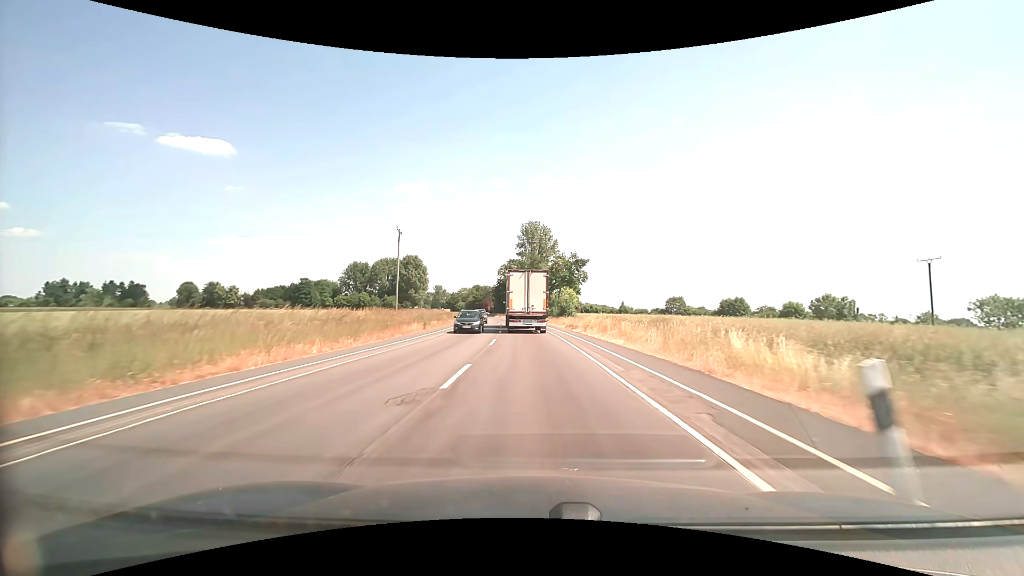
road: secondary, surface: asphalt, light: Day
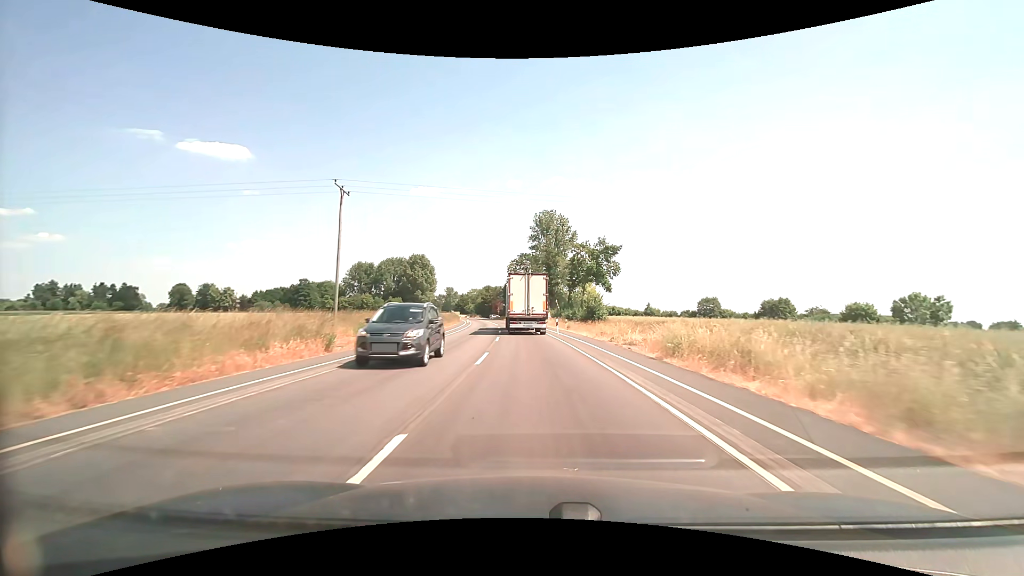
(-0.3, +19.5) m; -2°
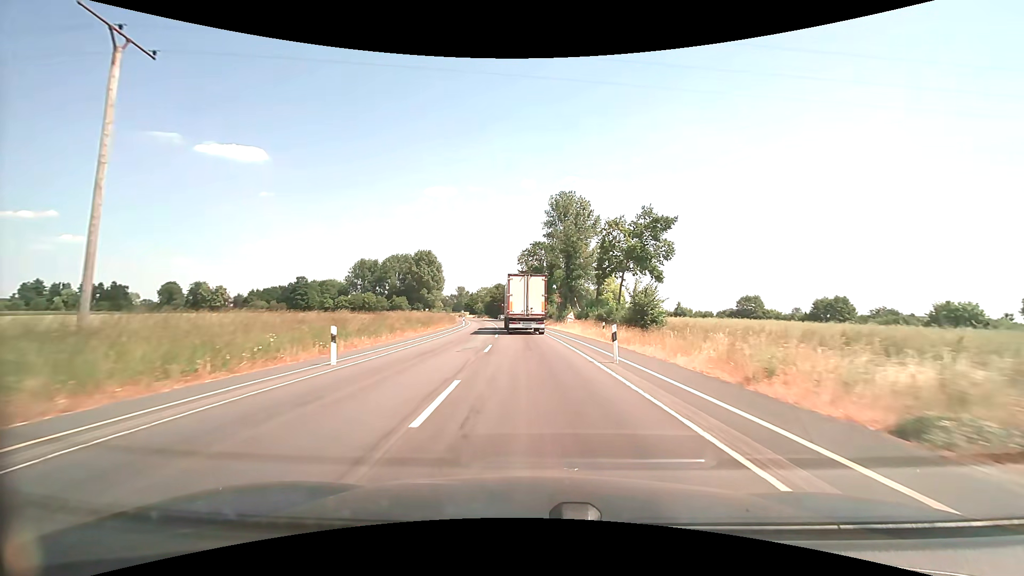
(-0.3, +19.7) m; -2°
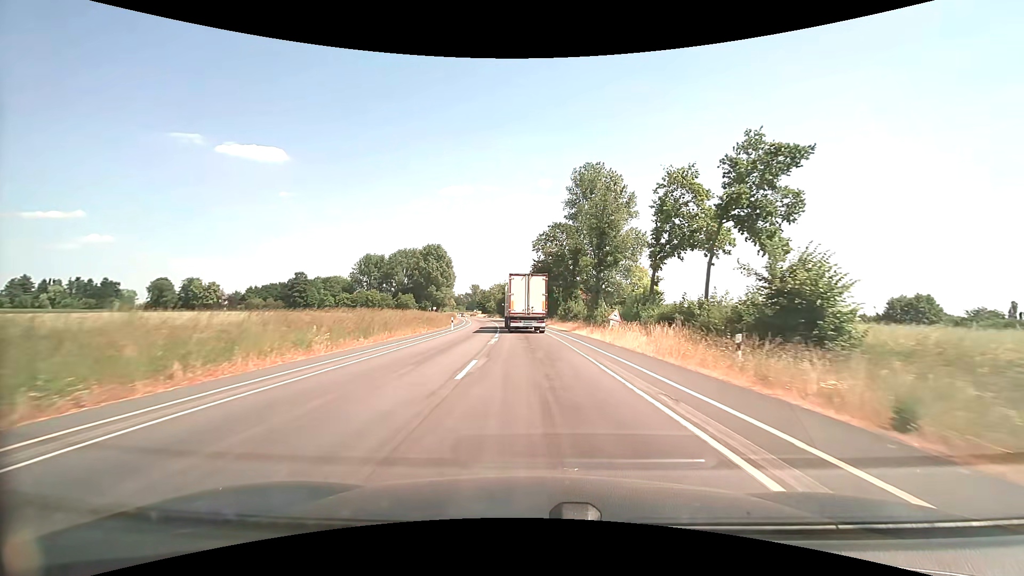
(-0.3, +19.8) m; -2°
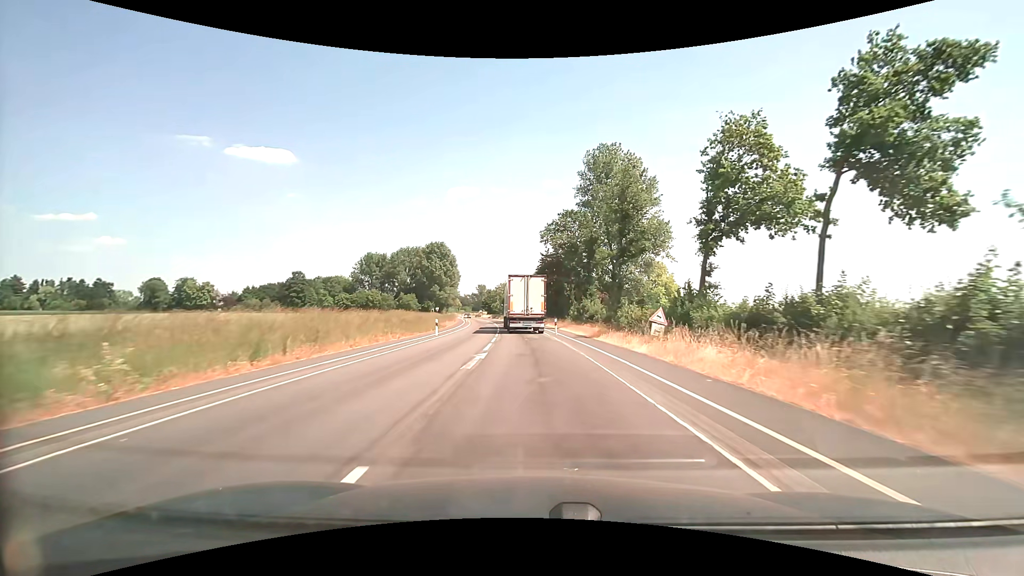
(-0.1, +10.0) m; -1°
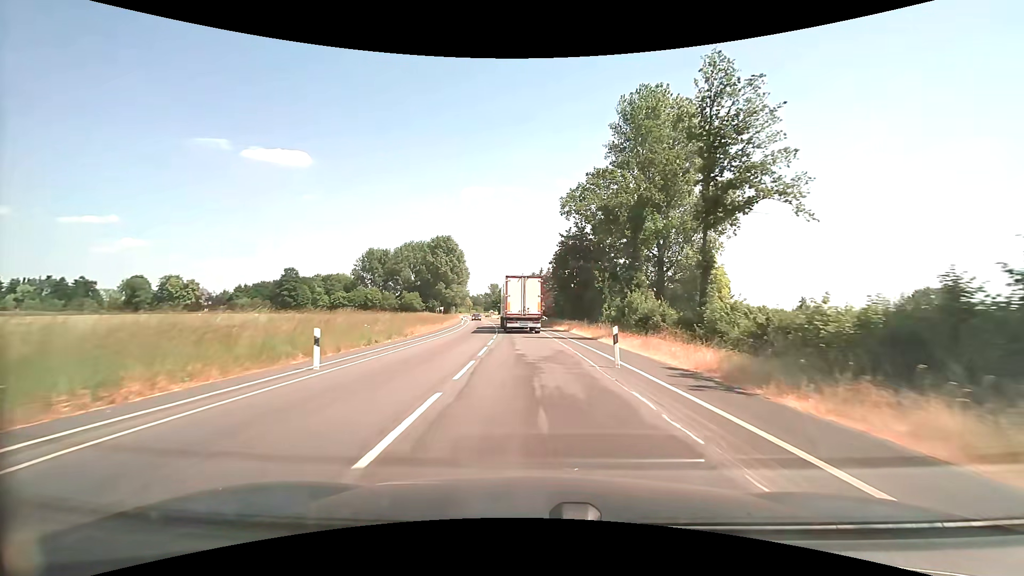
(-0.3, +20.0) m; -2°
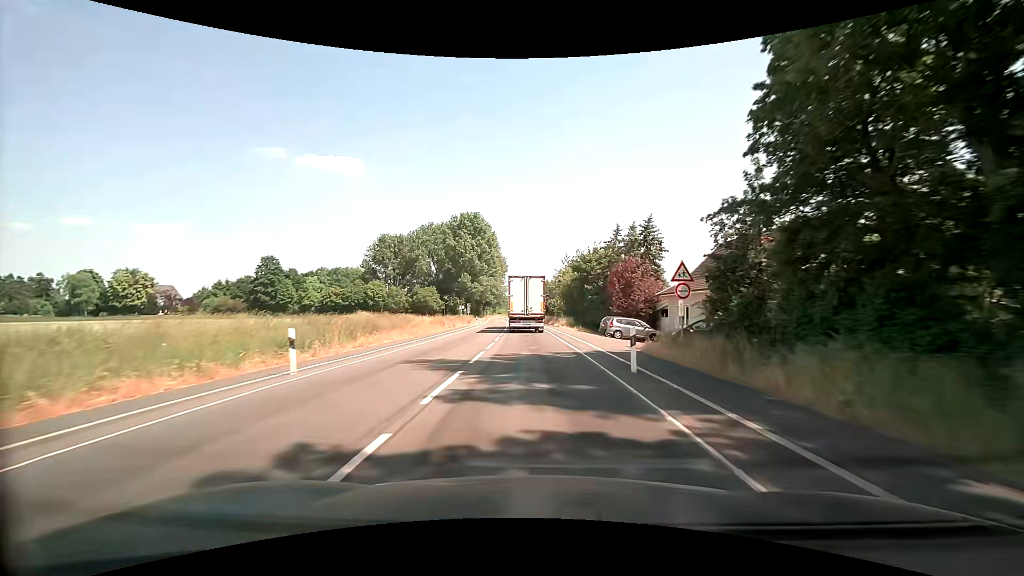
(-2.0, +51.4) m; -5°
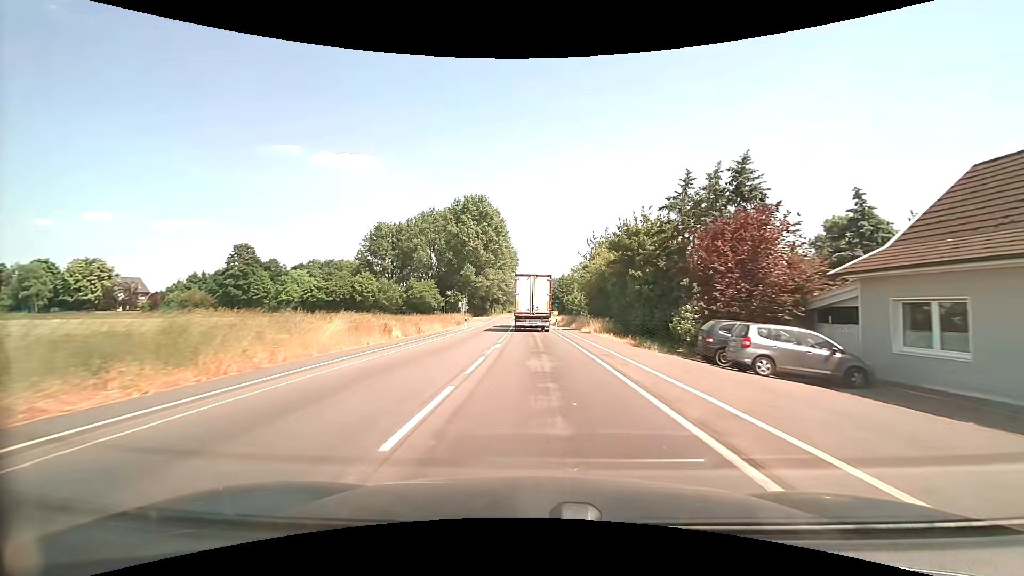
(-0.4, +20.6) m; -2°
(0, +10) (0, +20) (0, +30) (0, +40) (-1, +50) (-1, +60) (-1, +70) (-1, +80) (-2, +90) (-2, +100) m
